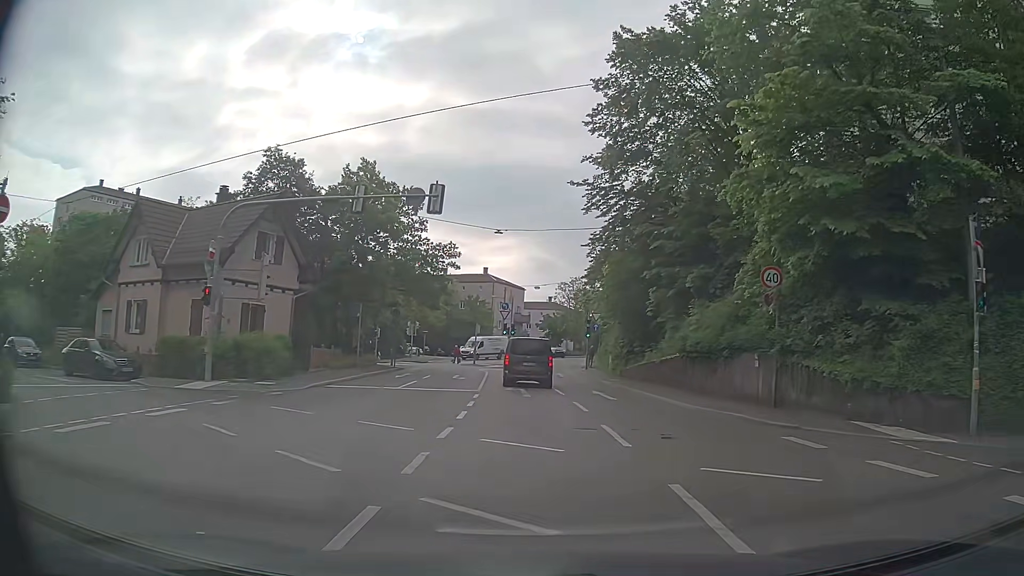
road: secondary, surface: asphalt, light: Day
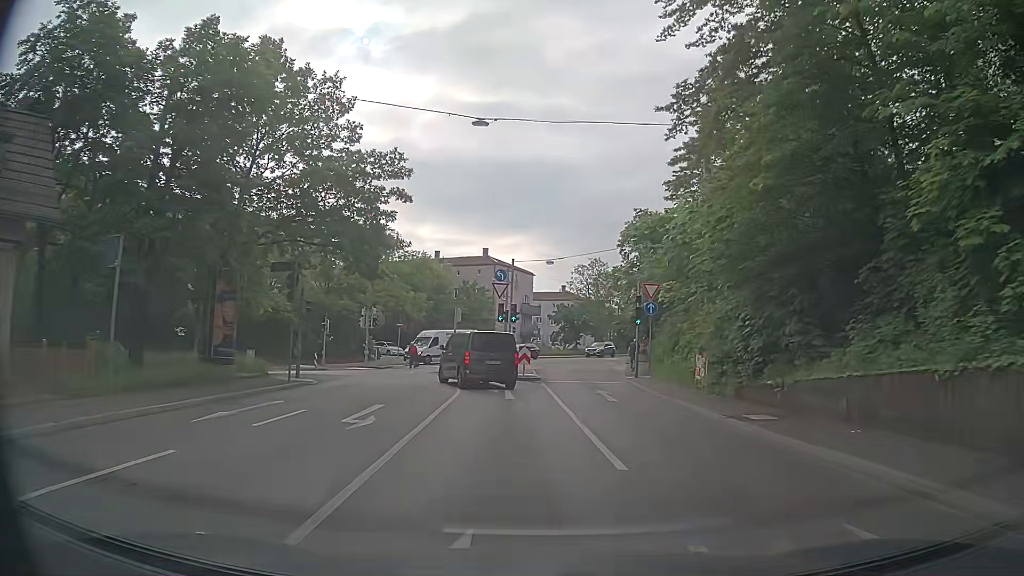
(-0.2, +20.4) m; 0°
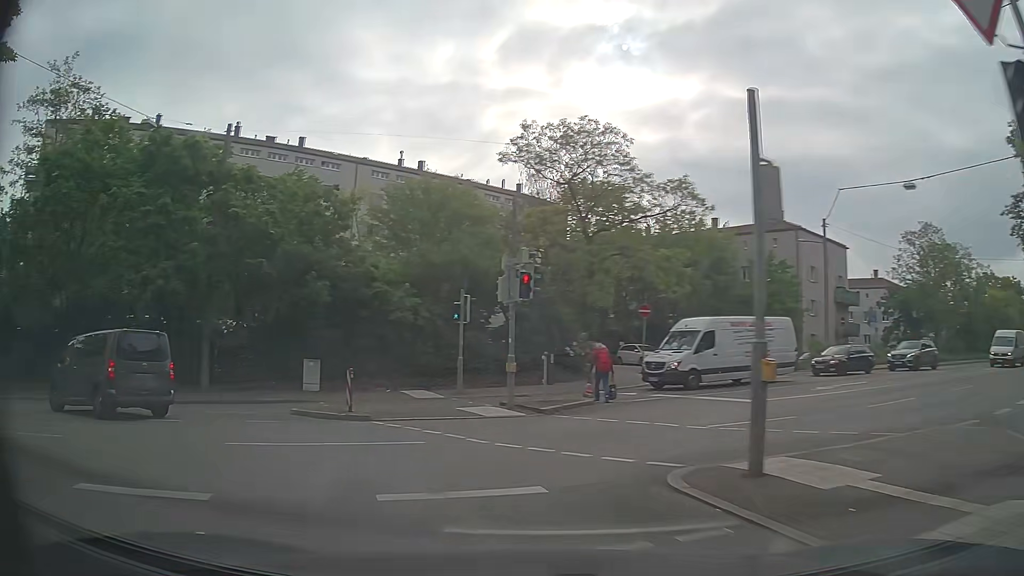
(-2.7, +26.6) m; -26°
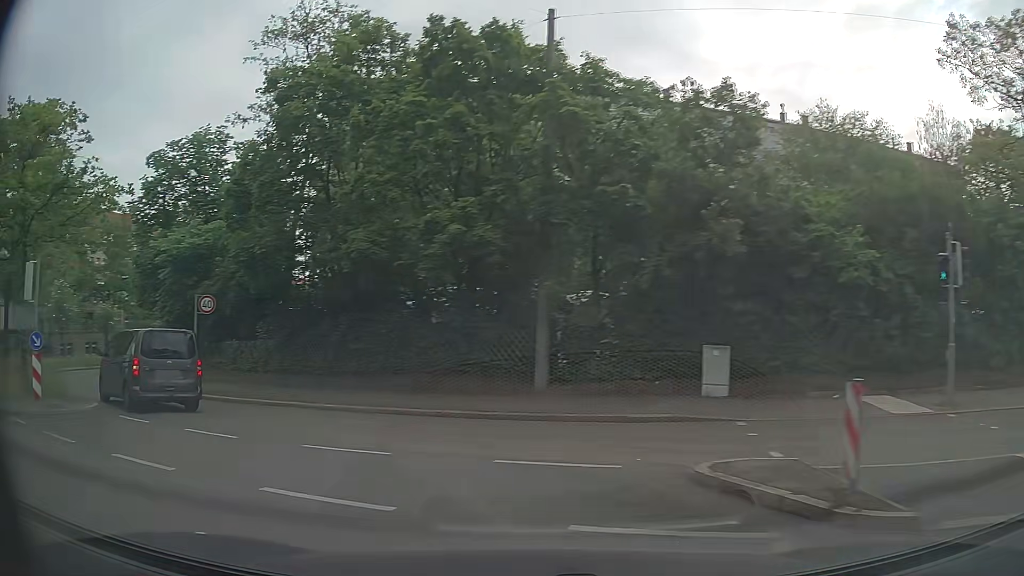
(-2.2, +8.7) m; -30°
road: secondary_link
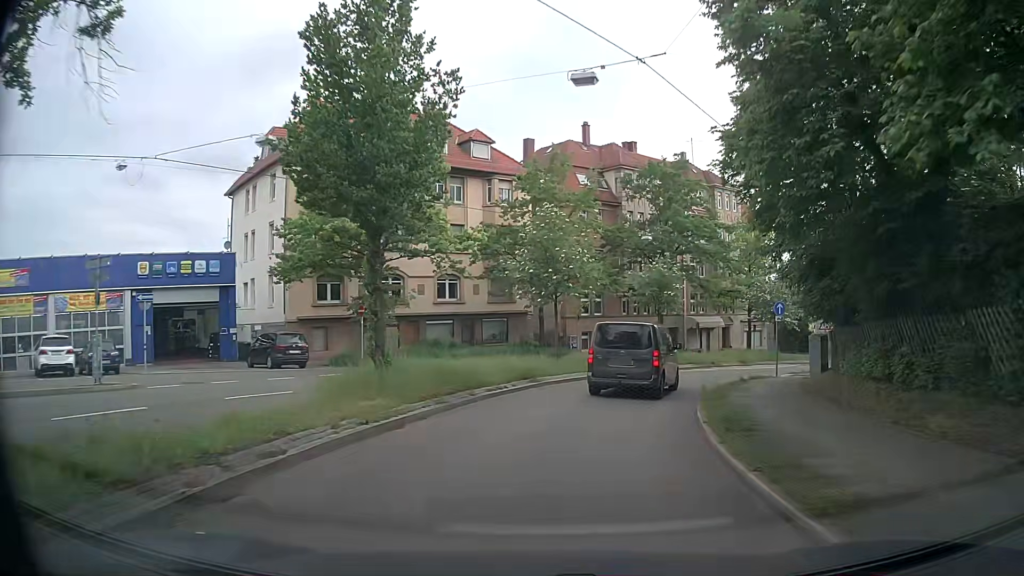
(-14.0, +19.8) m; -49°
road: secondary
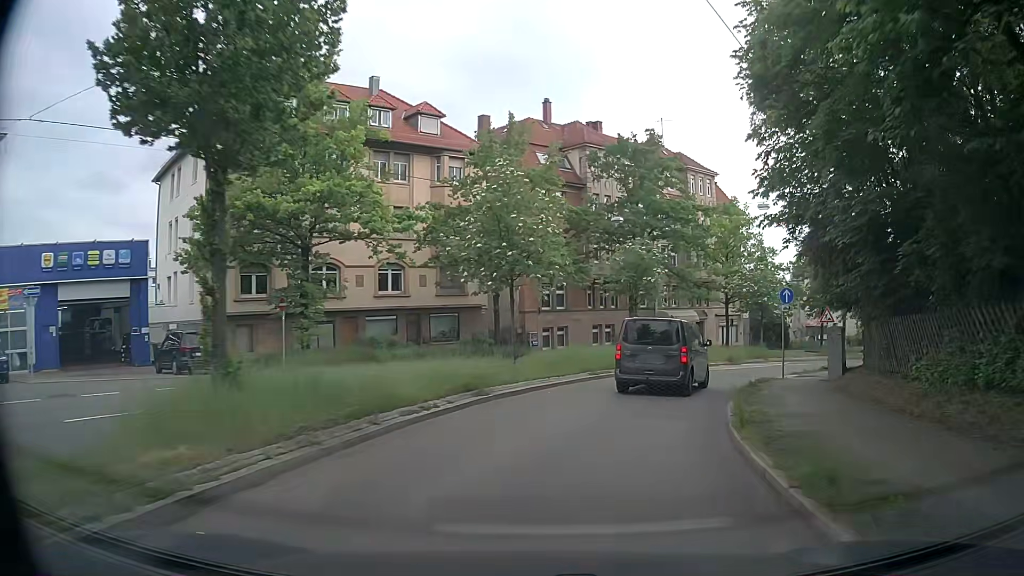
(+0.1, +5.4) m; +3°
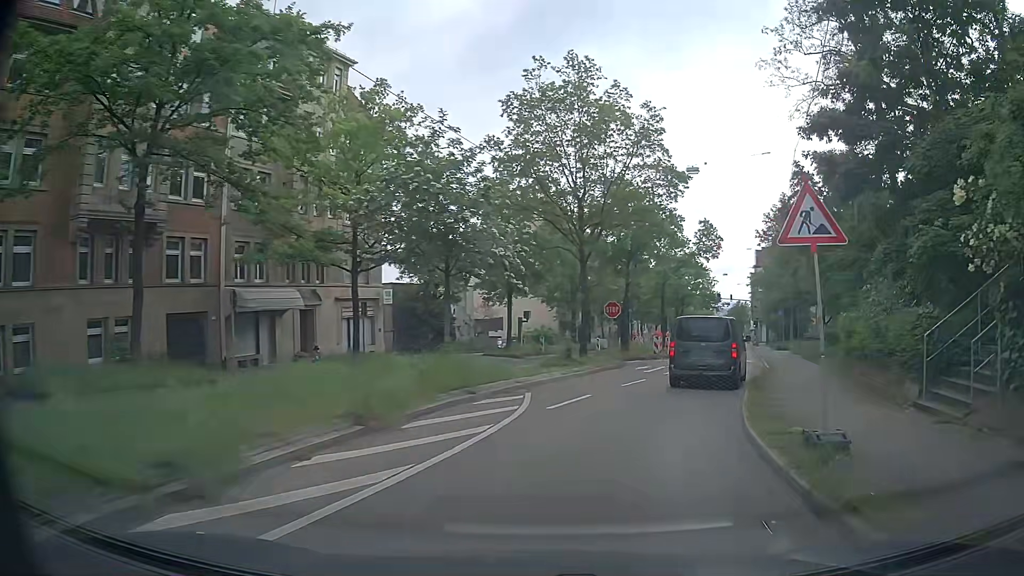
(+6.7, +25.2) m; +32°
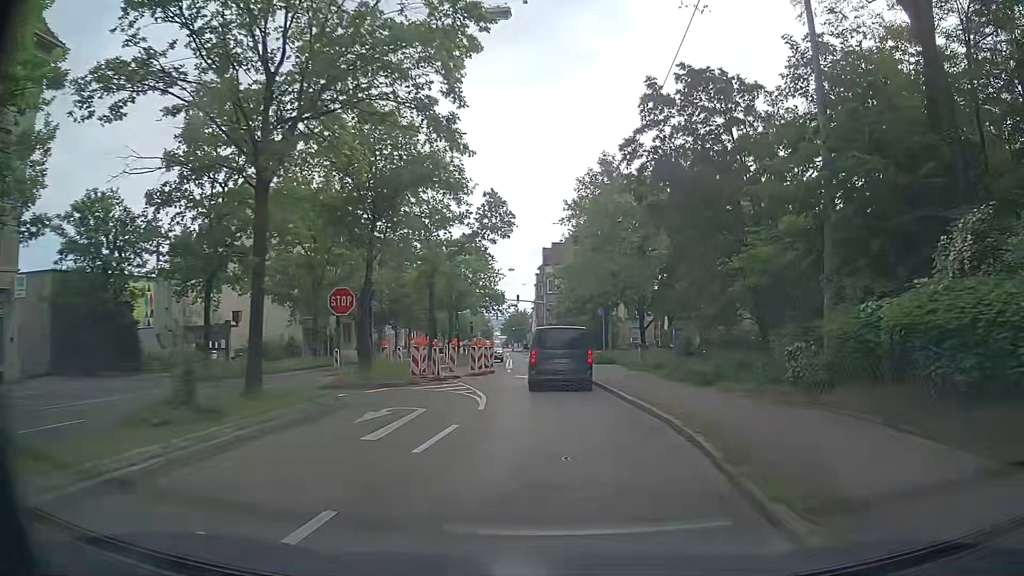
(+2.6, +15.3) m; +20°
(0, +10) (0, +20) (0, +30) (-1, +40) (-1, +50) (-2, +60) (-3, +70) (-3, +80) (-4, +90) (-5, +100) m
